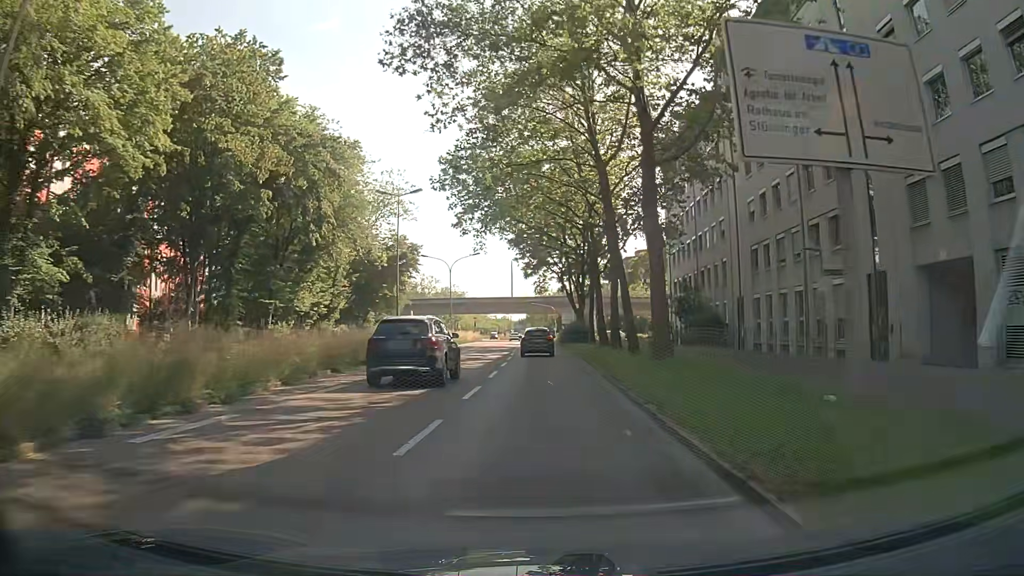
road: secondary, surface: asphalt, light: Day
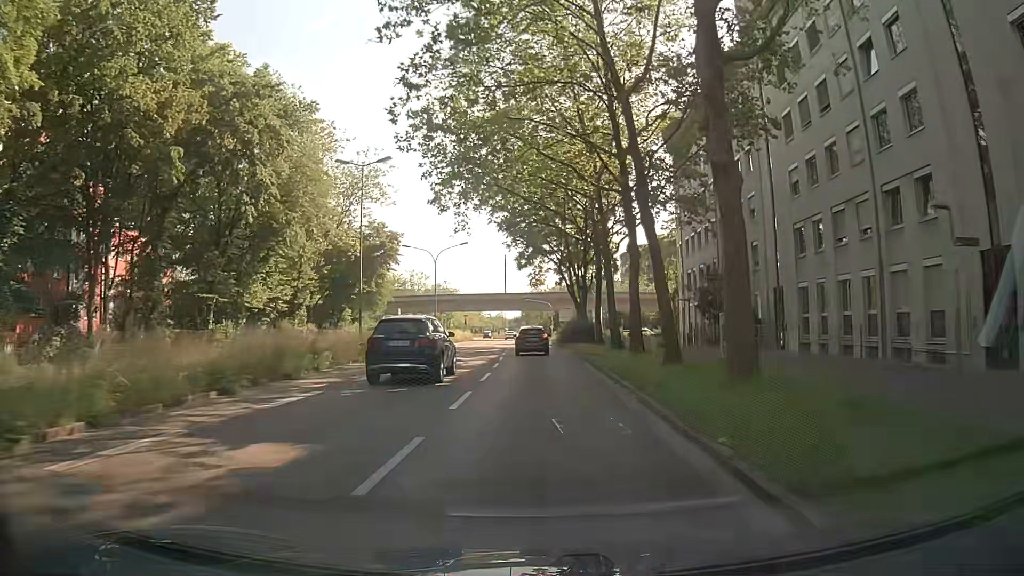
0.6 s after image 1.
(0.0, +7.8) m; 0°
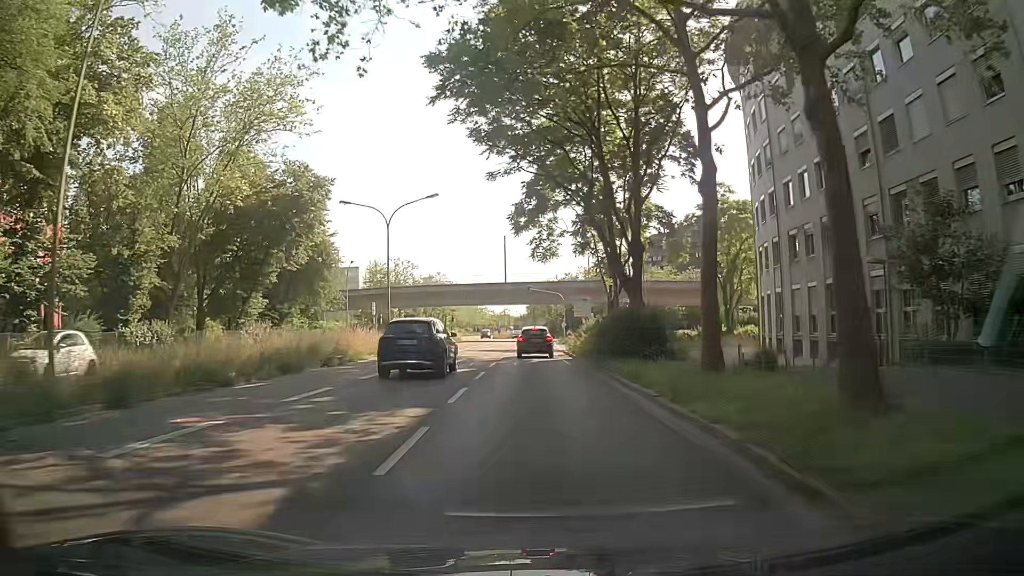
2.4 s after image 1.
(0.0, +23.1) m; 0°
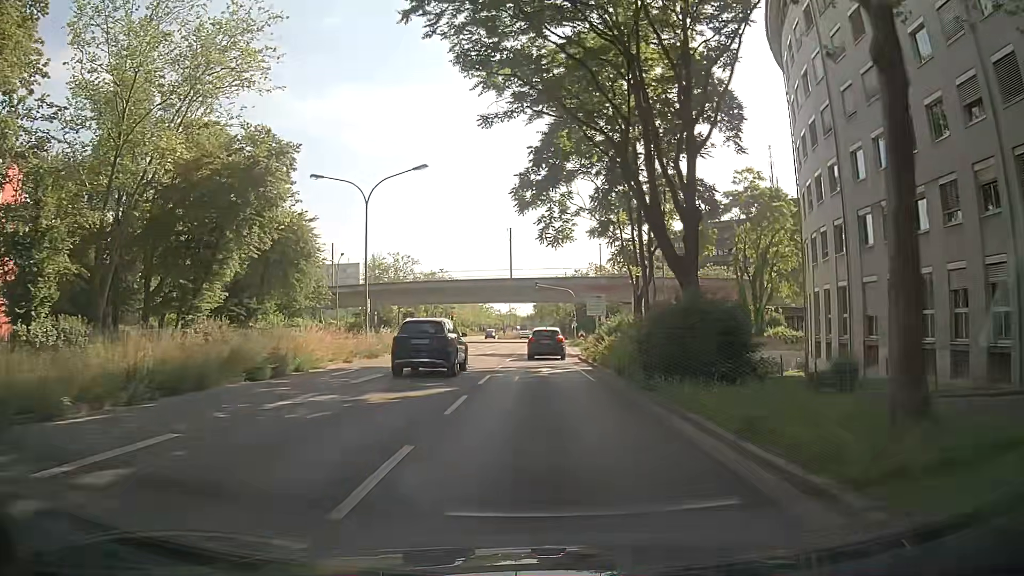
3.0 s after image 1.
(-0.1, +7.5) m; -2°
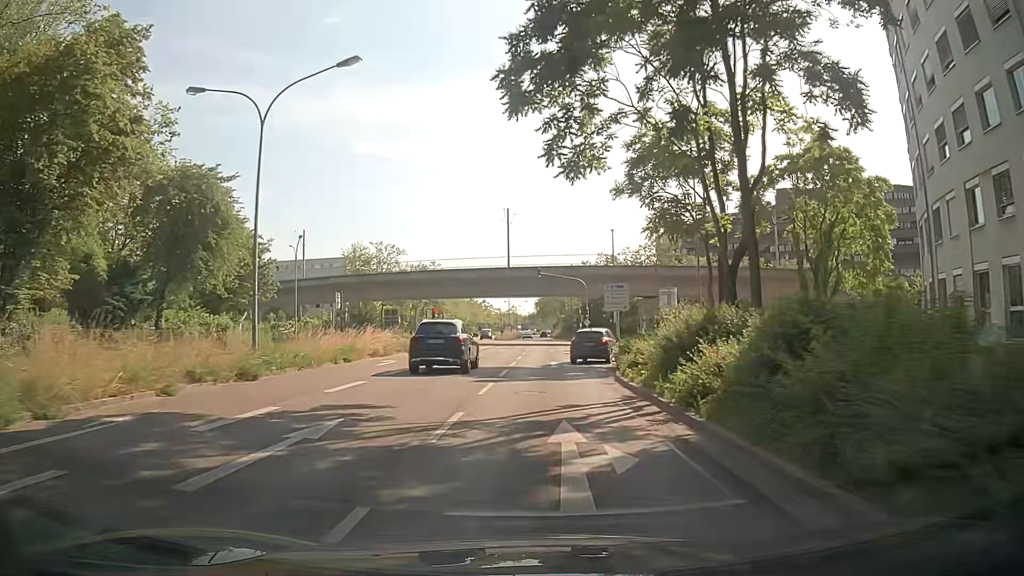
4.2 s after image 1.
(-0.1, +14.6) m; 0°
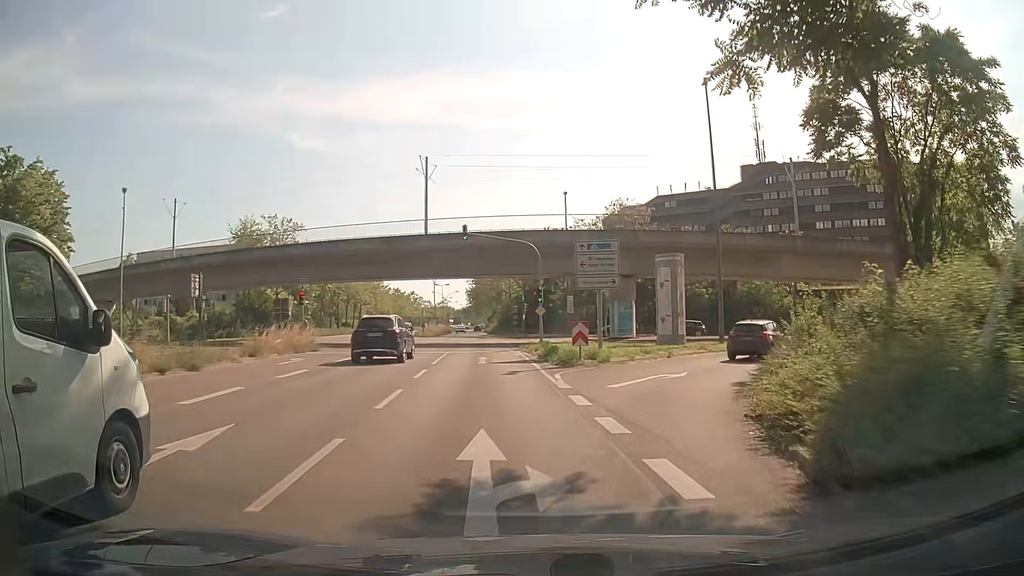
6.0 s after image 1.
(+0.5, +21.2) m; +5°
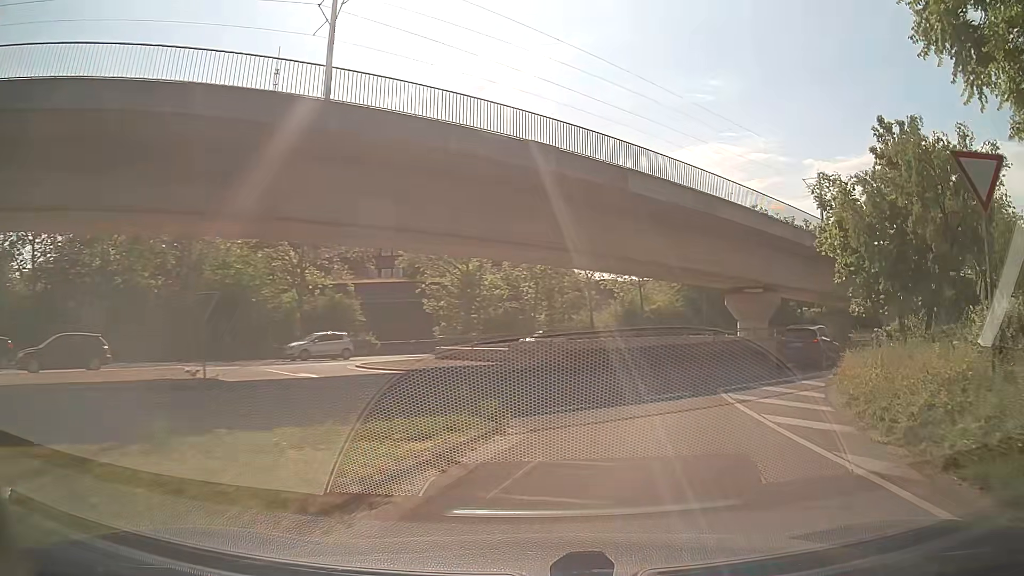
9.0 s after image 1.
(+11.0, +30.1) m; +43°
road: secondary_link
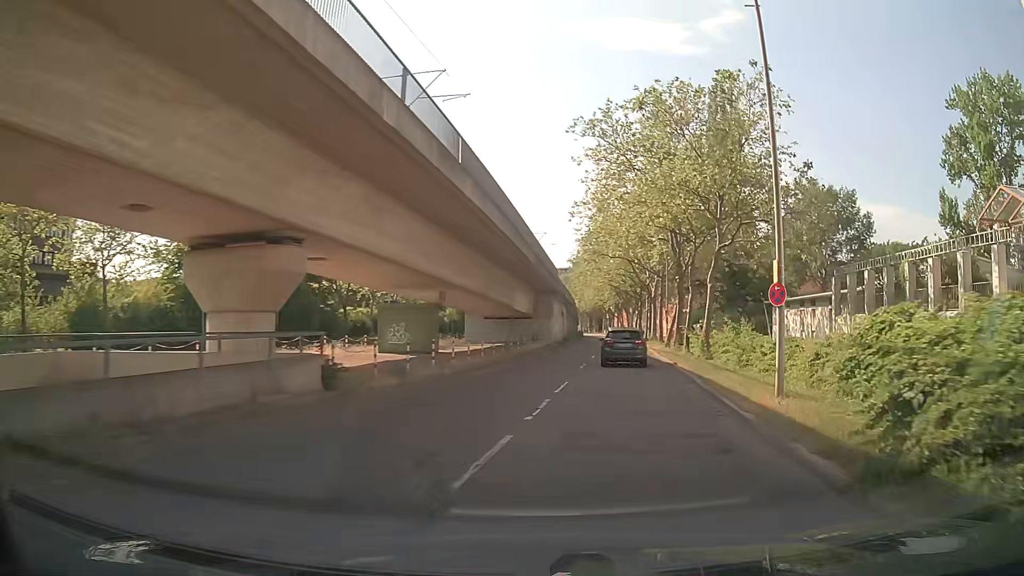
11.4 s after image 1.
(+7.7, +22.8) m; +37°
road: tertiary
